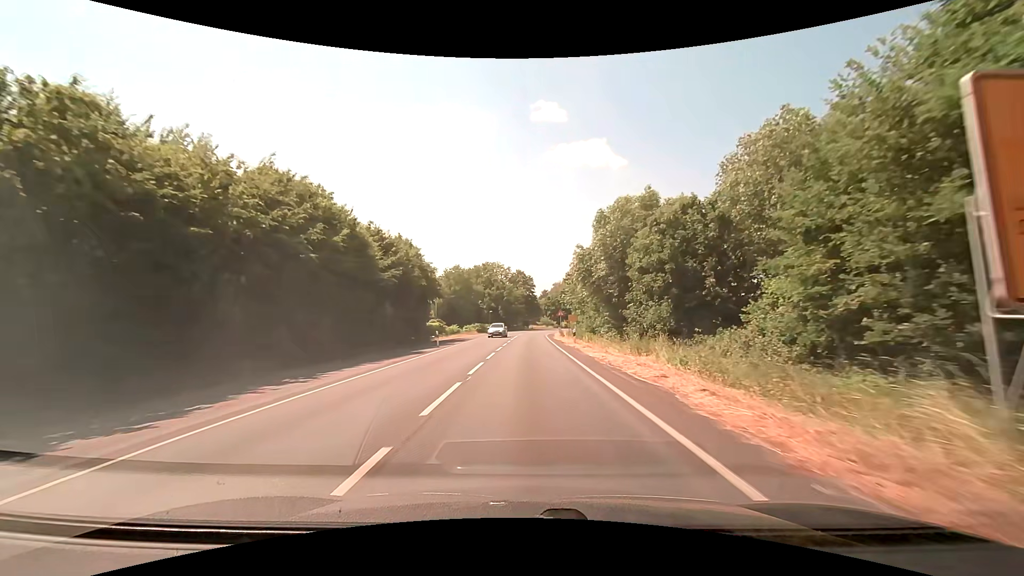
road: secondary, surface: asphalt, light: Day
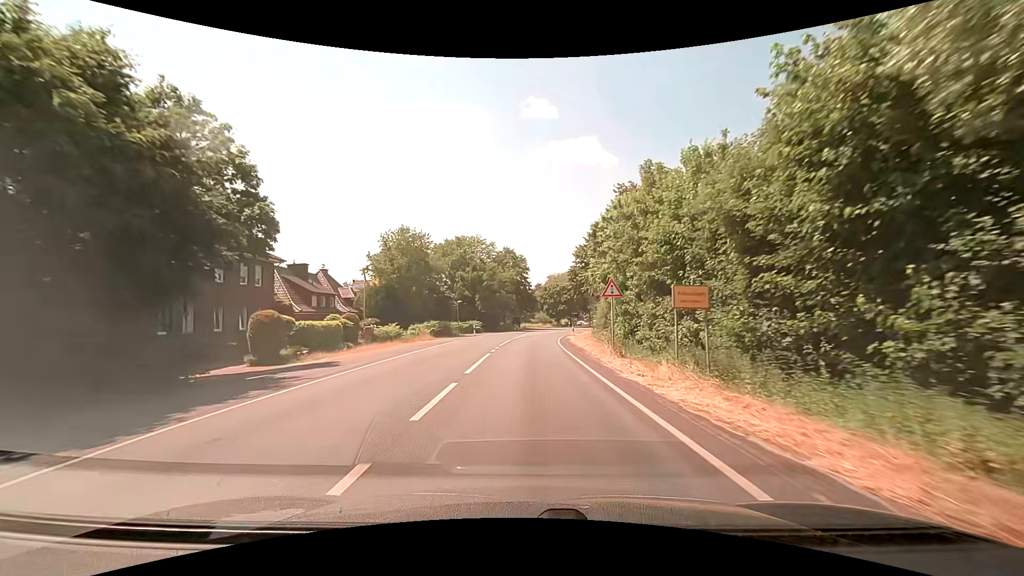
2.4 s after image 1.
(+0.2, +36.6) m; +1°
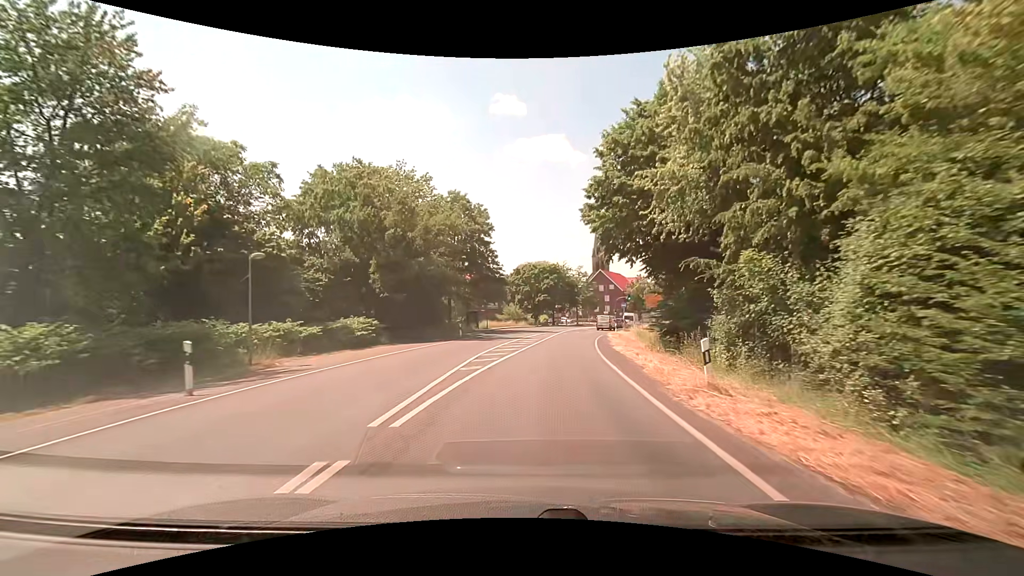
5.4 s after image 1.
(+0.8, +40.9) m; +3°
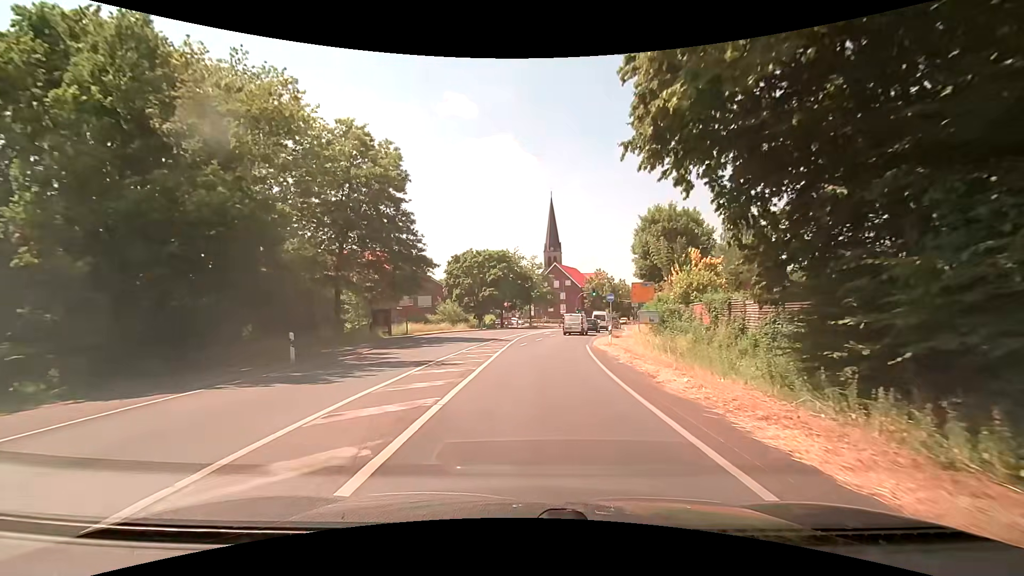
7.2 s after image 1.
(+1.1, +19.9) m; +6°
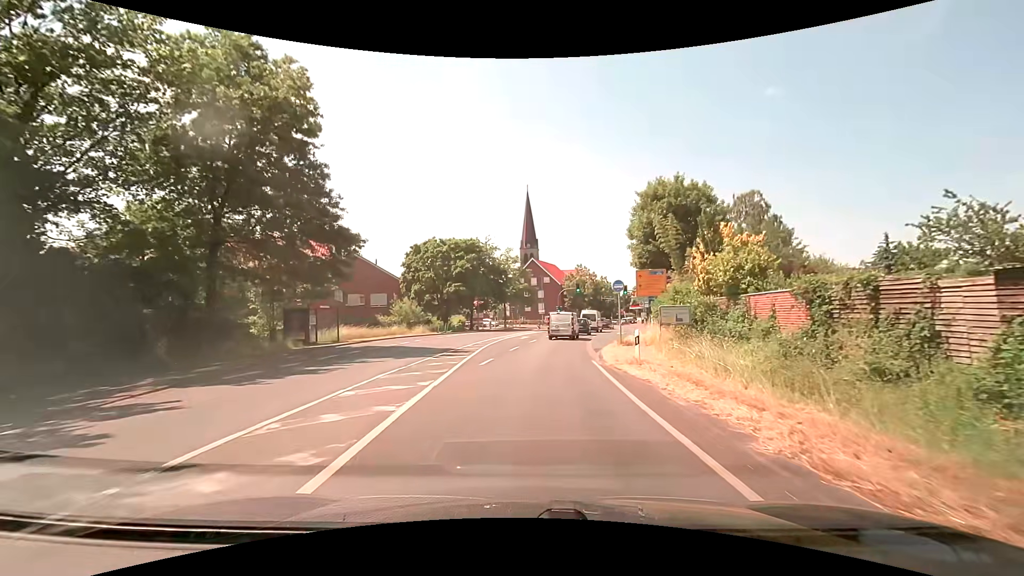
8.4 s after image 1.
(+0.3, +11.3) m; +2°
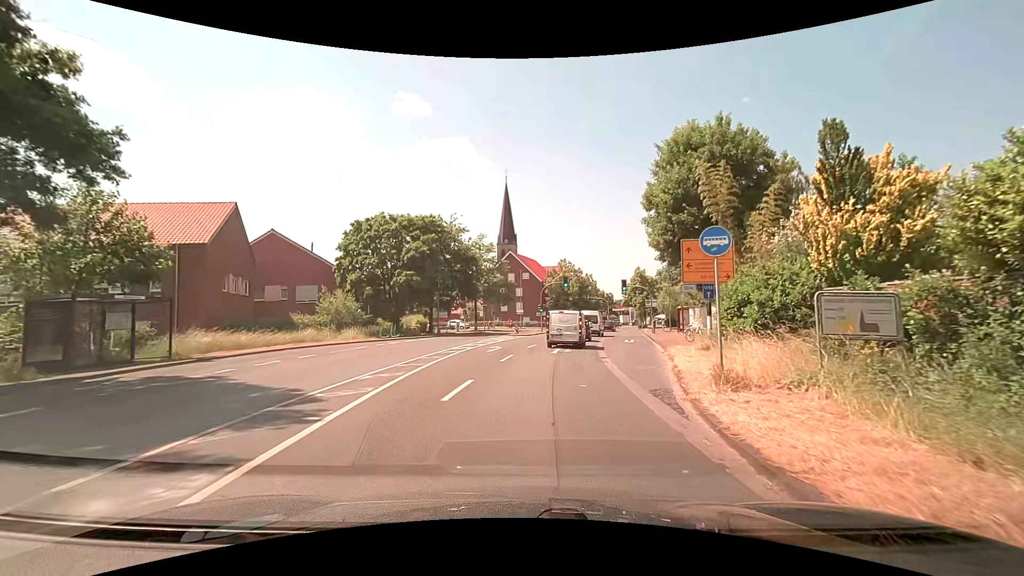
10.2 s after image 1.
(+0.4, +14.2) m; +2°
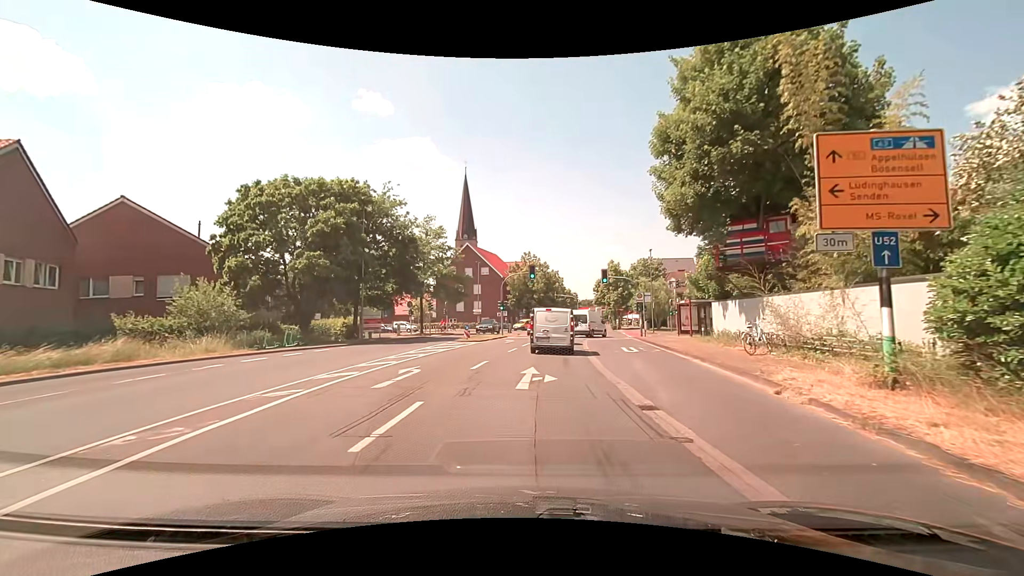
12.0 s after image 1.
(+0.6, +12.2) m; +5°
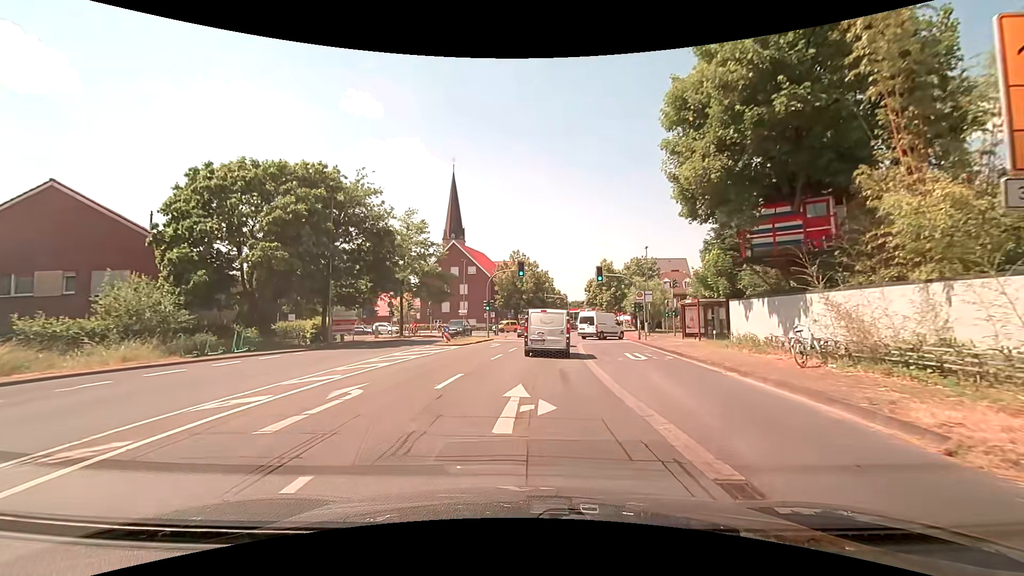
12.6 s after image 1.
(+0.1, +3.9) m; +1°
(0, +10) (+1, +20) (+2, +30) (+3, +40) (+6, +49) (+14, +55) (+24, +54) (+34, +53) (+44, +52) (+54, +52) m
